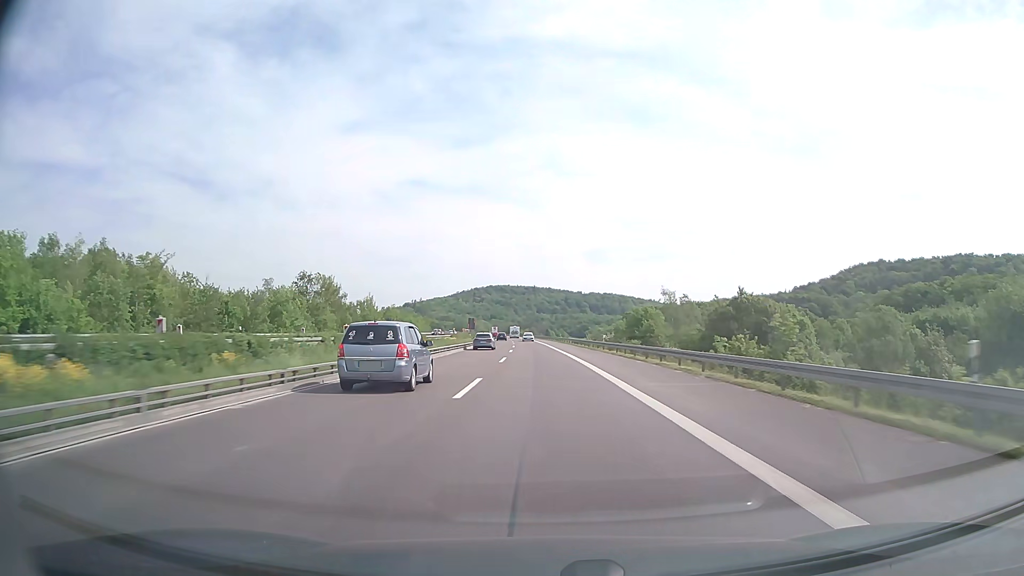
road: motorway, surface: concrete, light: Day
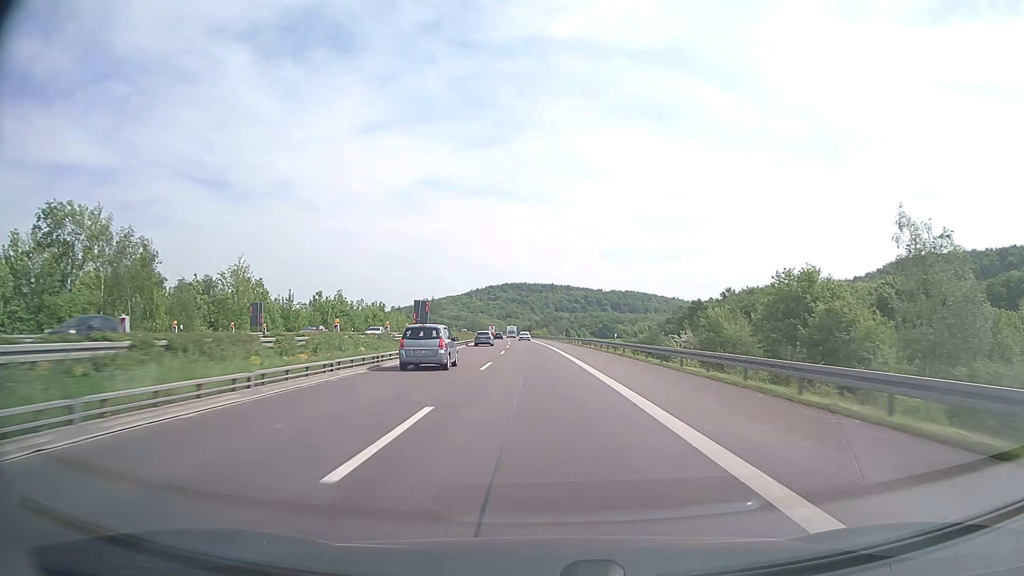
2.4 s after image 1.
(-0.8, +61.9) m; -2°
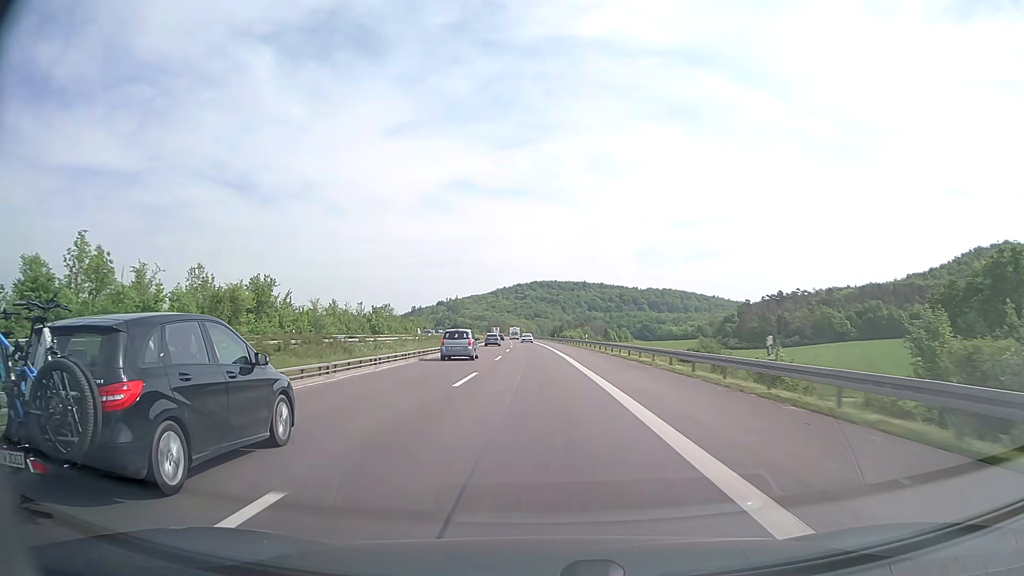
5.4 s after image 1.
(-1.6, +78.3) m; -3°
(0, +10) (0, +20) (0, +30) (0, +40) (-1, +50) (-1, +60) (-1, +70) (-2, +80) (-2, +90) (-3, +100) m
